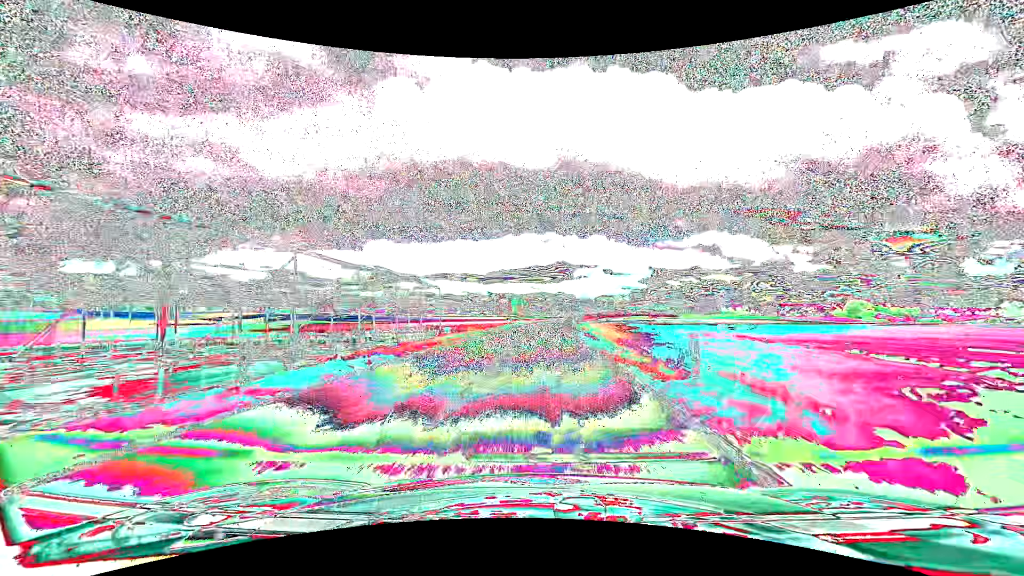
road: tertiary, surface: asphalt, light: Day
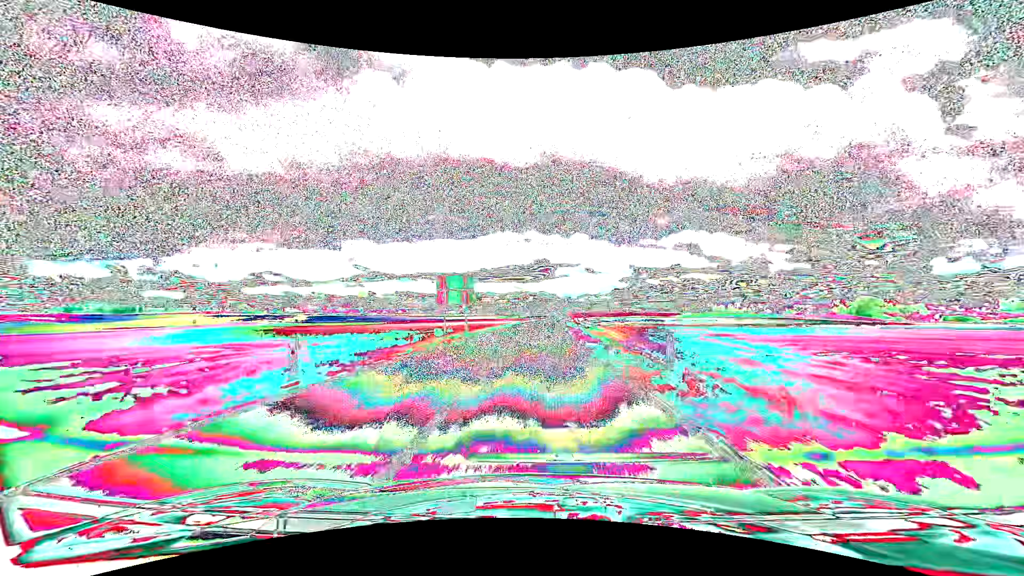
(+0.9, +51.2) m; +2°
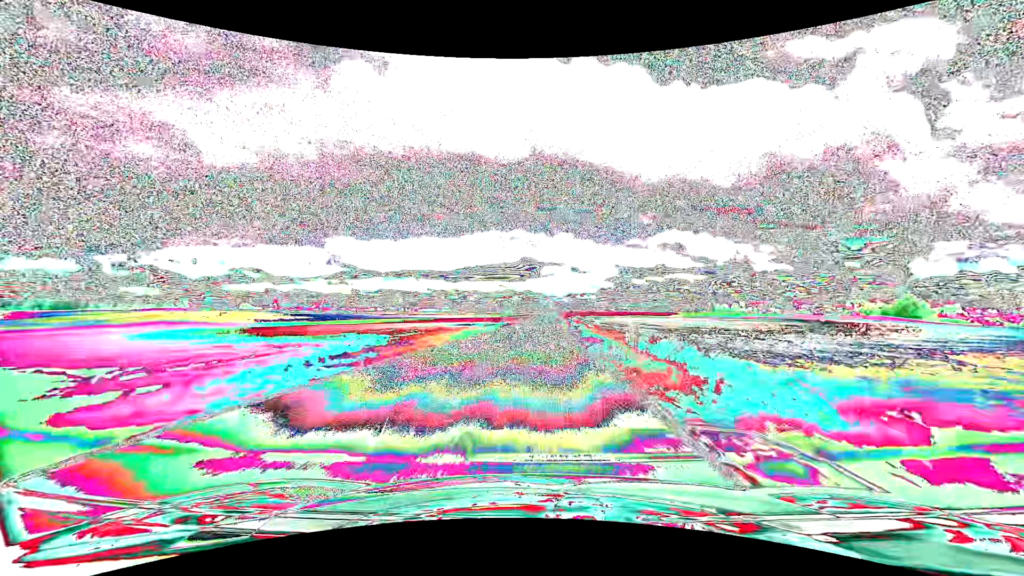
(+1.2, +74.6) m; +2°
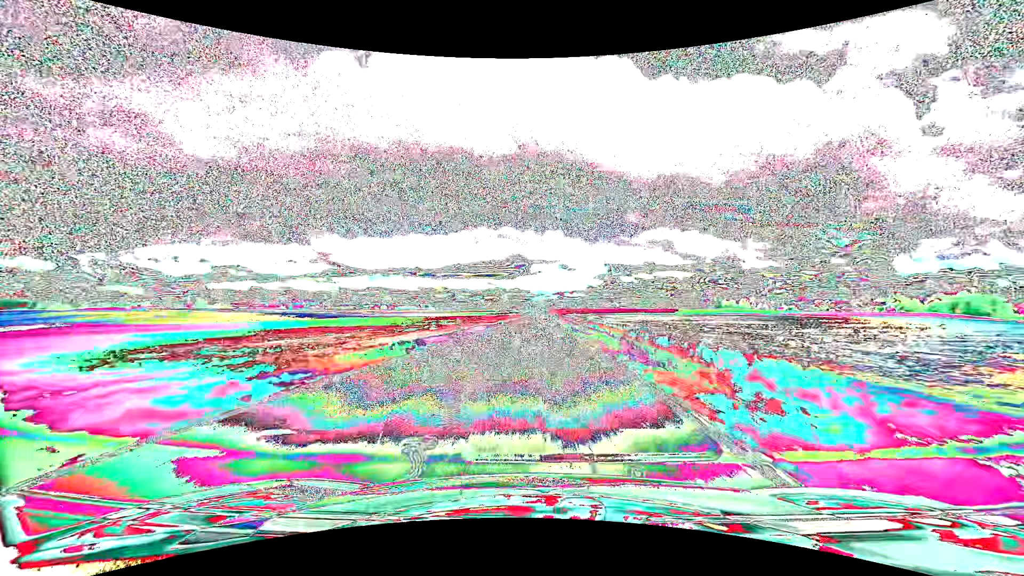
(+0.9, +66.0) m; +1°
